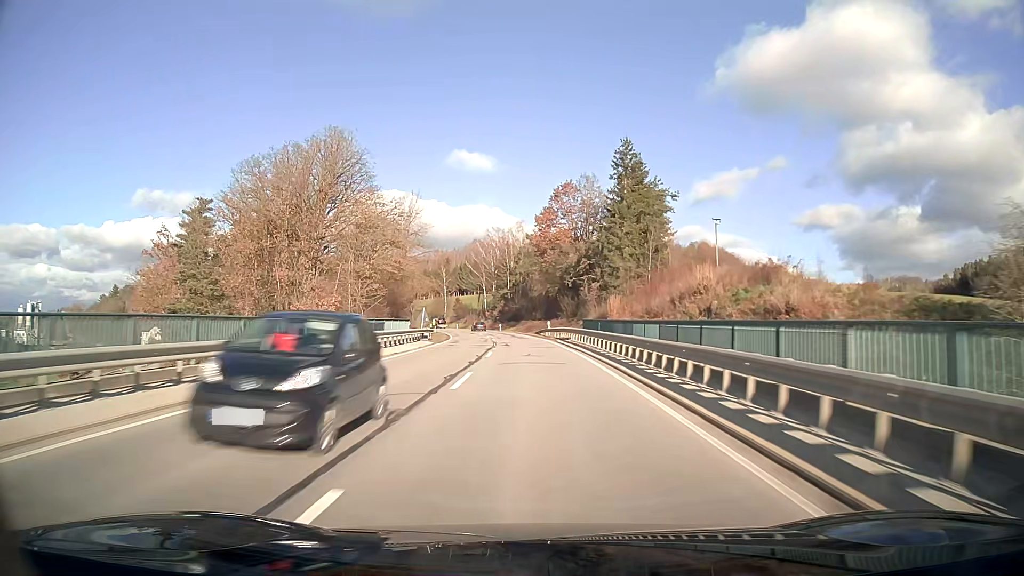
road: secondary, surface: asphalt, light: Day
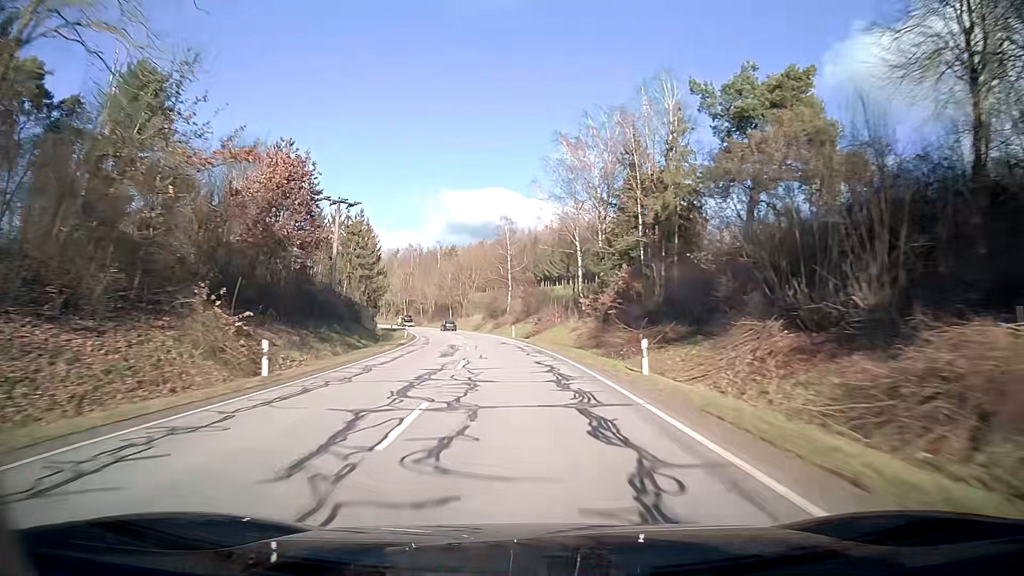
(-5.4, +78.7) m; -9°
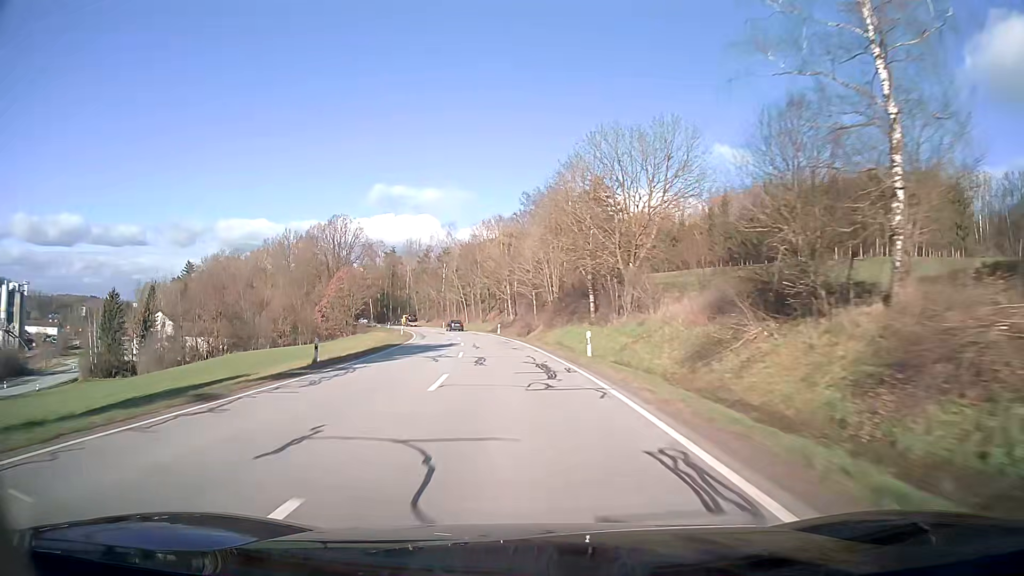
(-8.8, +78.6) m; -13°
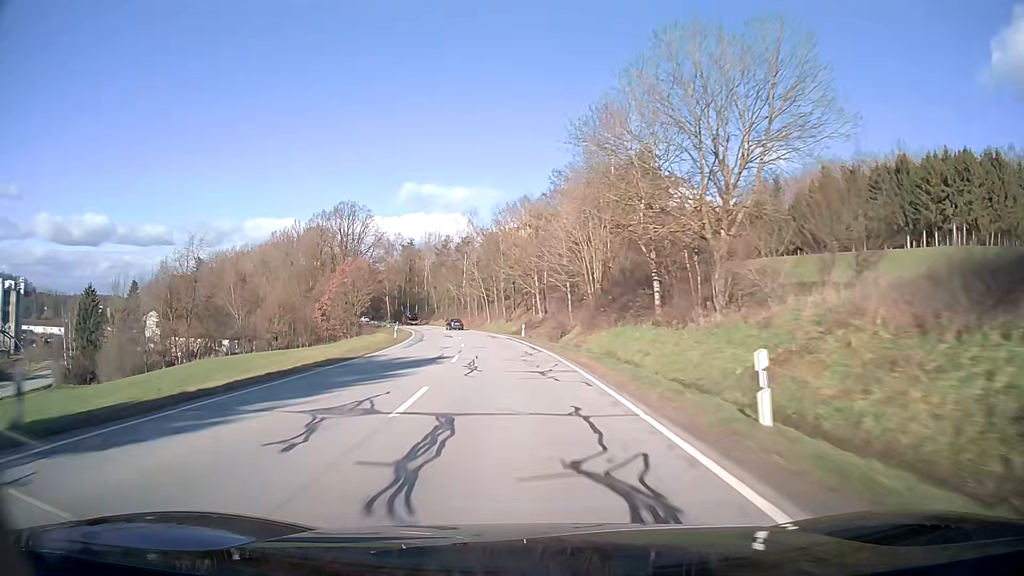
(-0.4, +15.9) m; -3°
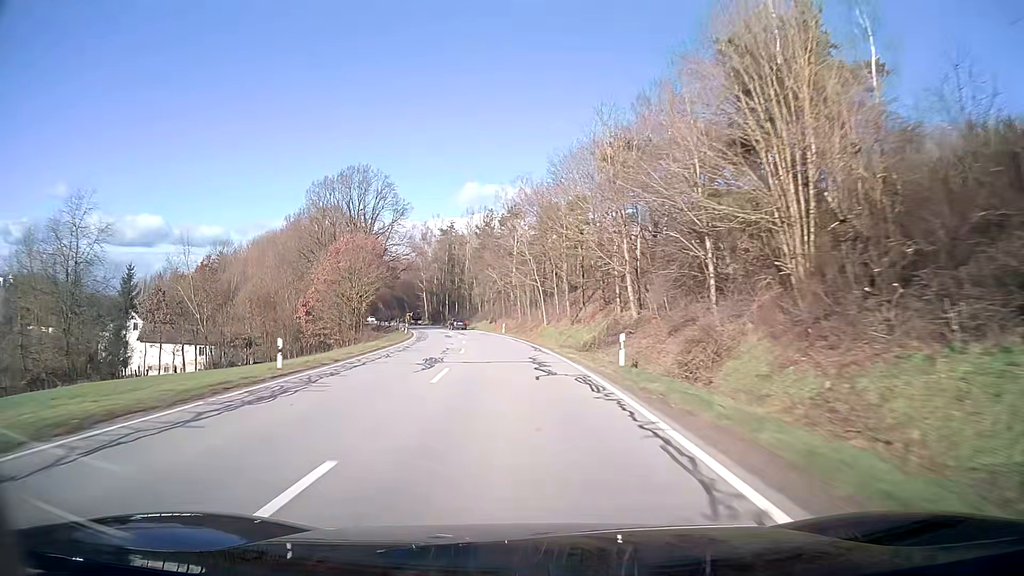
(-1.5, +31.7) m; -5°
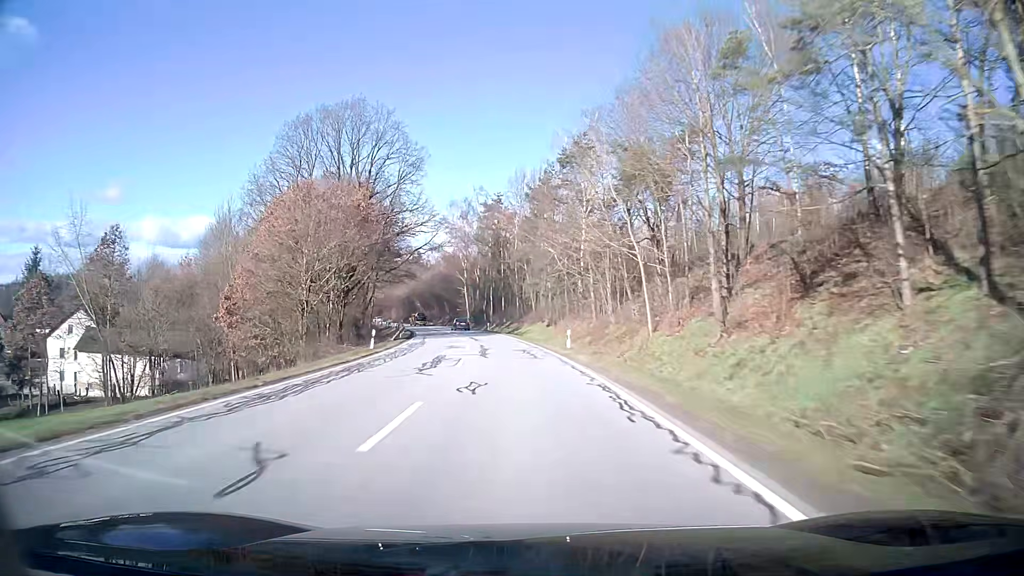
(-1.4, +31.7) m; -5°
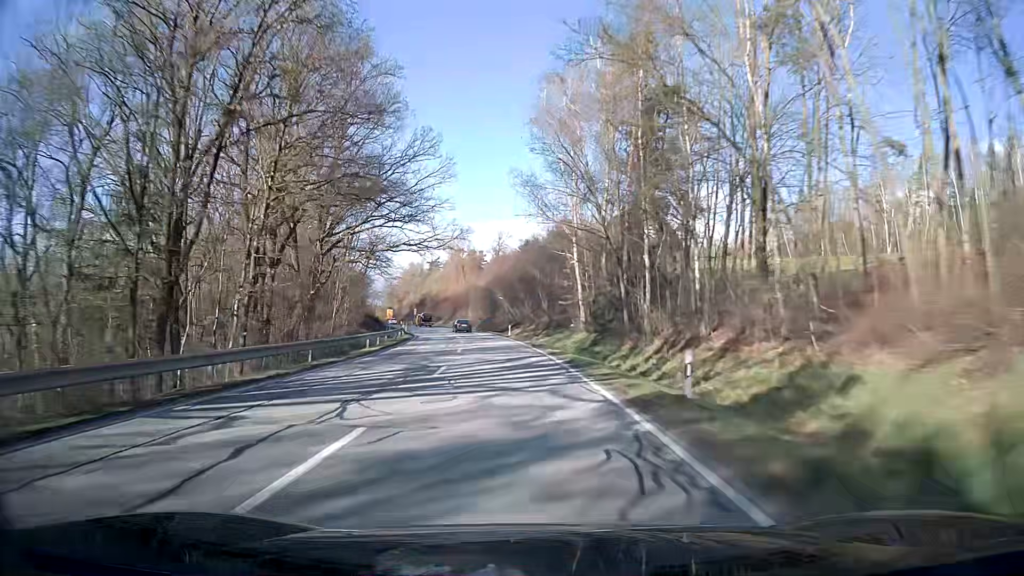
(-5.7, +63.1) m; -11°
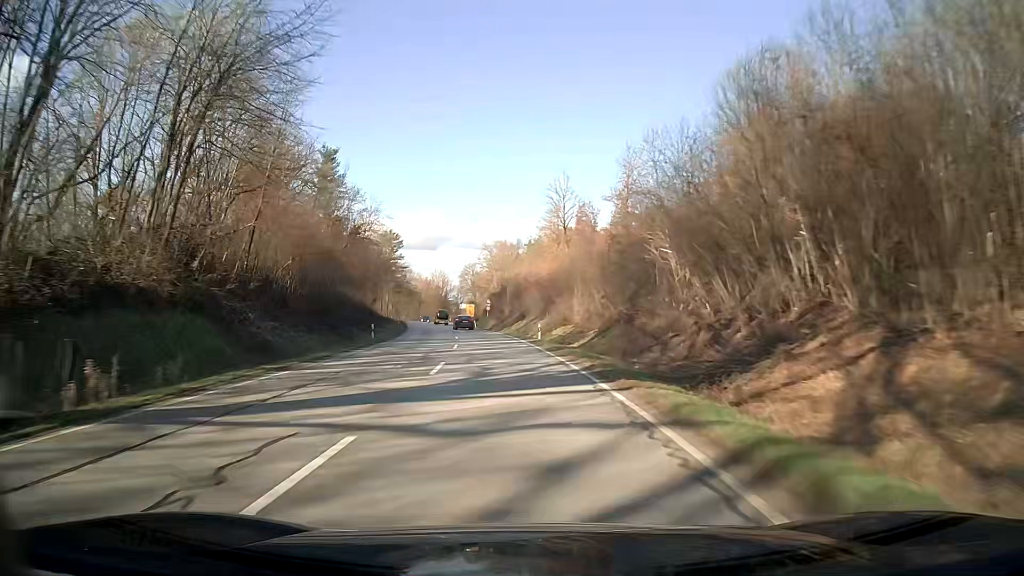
(-5.2, +61.4) m; -10°
(0, +10) (-1, +20) (-1, +30) (-2, +40) (-4, +50) (-5, +60) (-7, +70) (-9, +79) (-10, +89) (-12, +99) m
